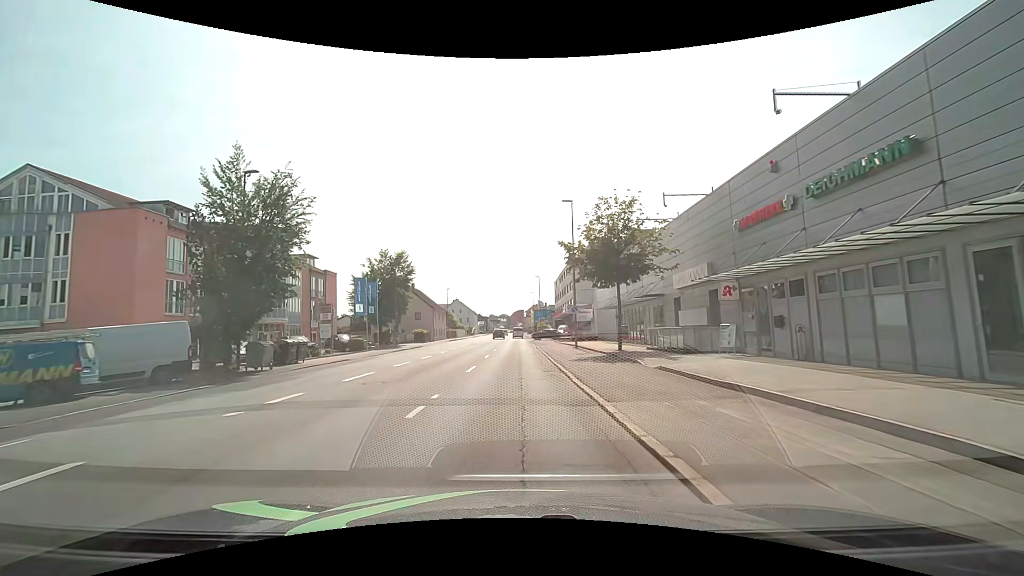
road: tertiary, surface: asphalt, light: Day
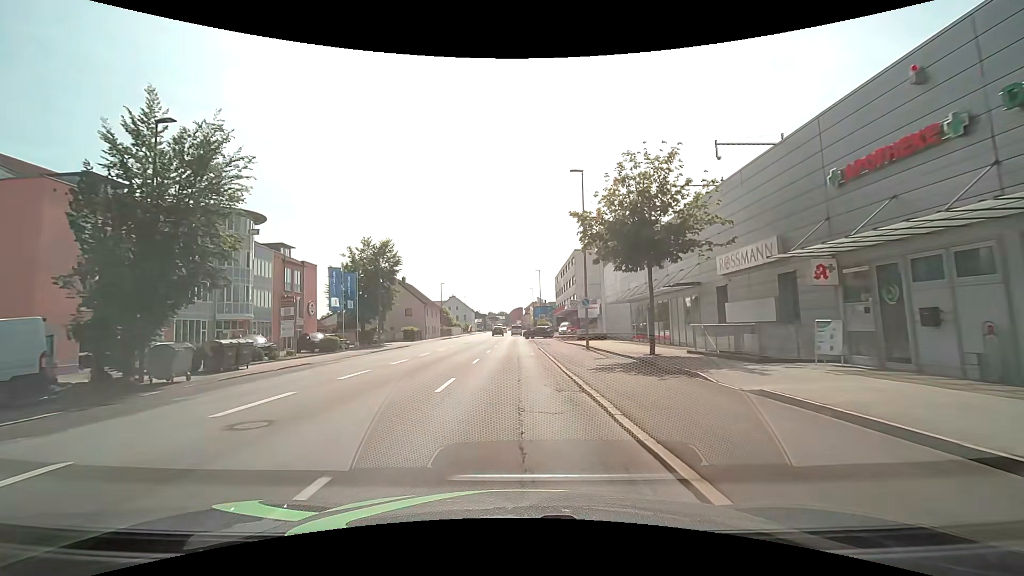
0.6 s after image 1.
(0.0, +6.4) m; 0°
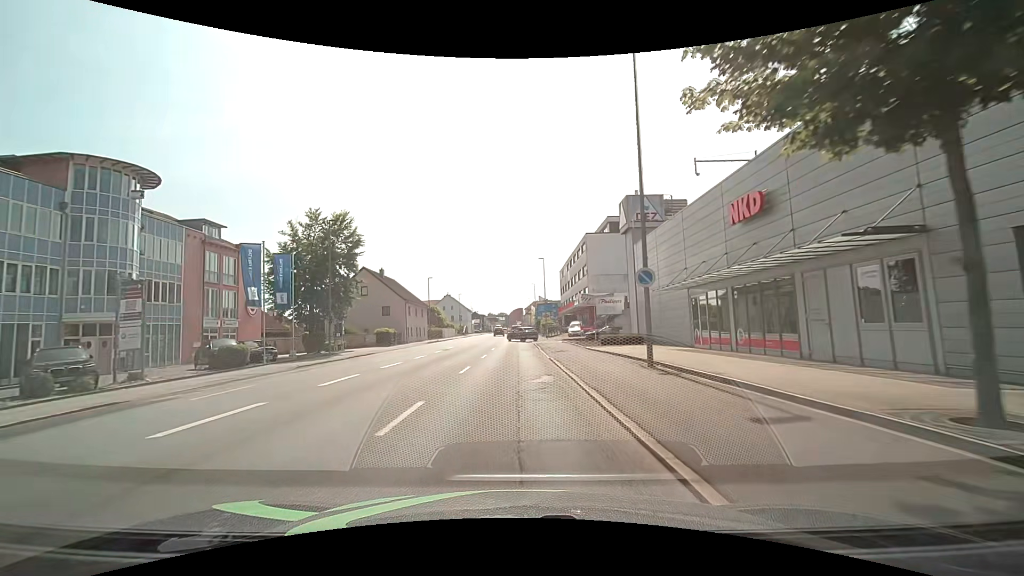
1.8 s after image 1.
(0.0, +13.5) m; 0°
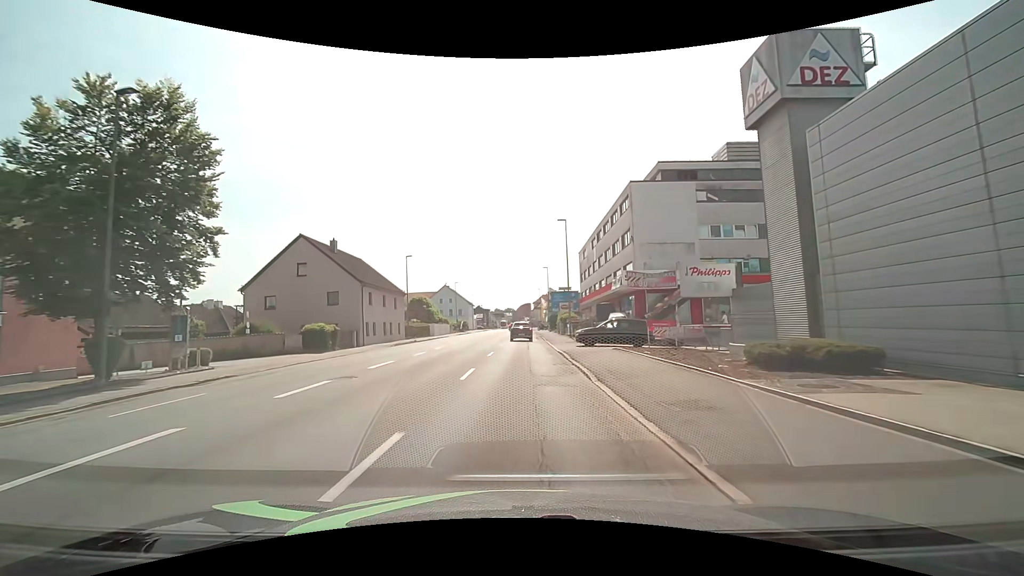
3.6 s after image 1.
(-0.3, +21.2) m; -1°
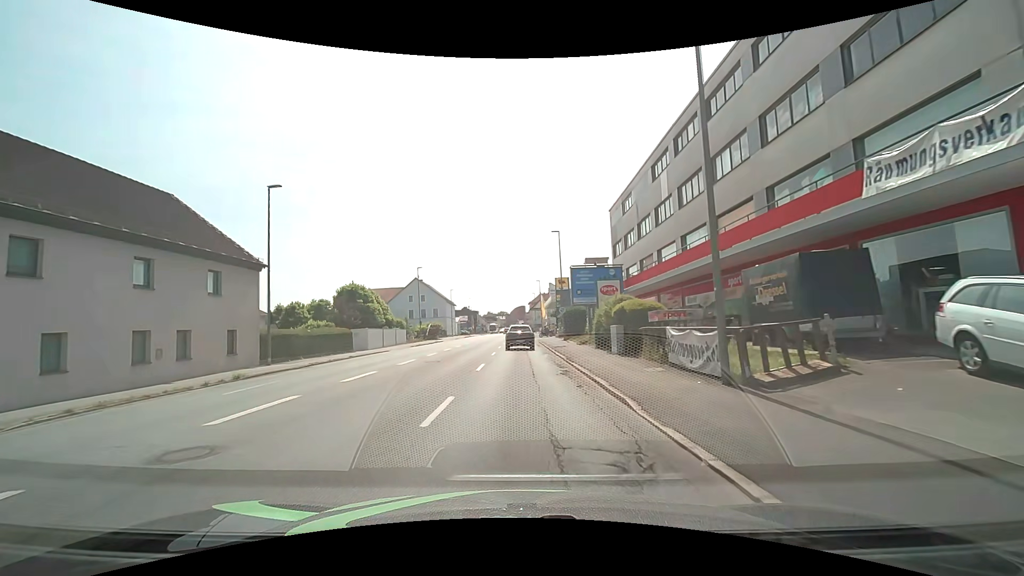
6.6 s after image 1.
(+0.1, +32.3) m; 0°
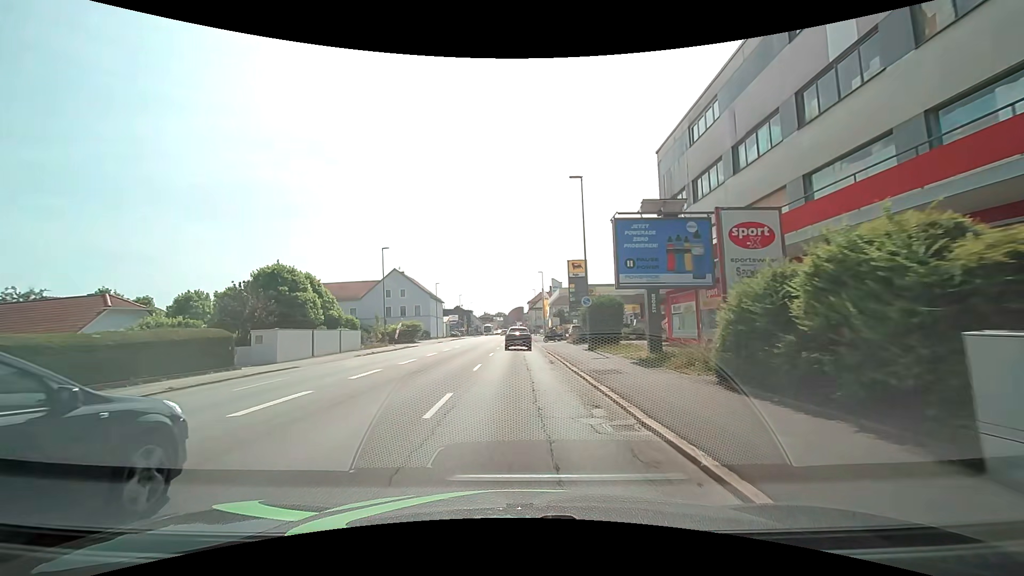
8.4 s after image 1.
(+0.1, +17.3) m; 0°
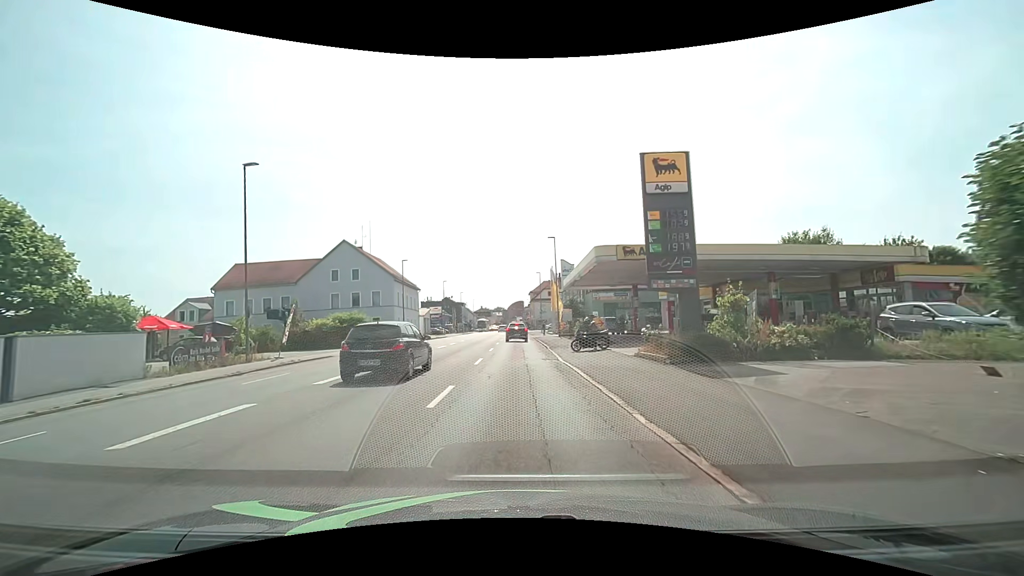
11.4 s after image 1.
(+0.1, +26.1) m; 0°
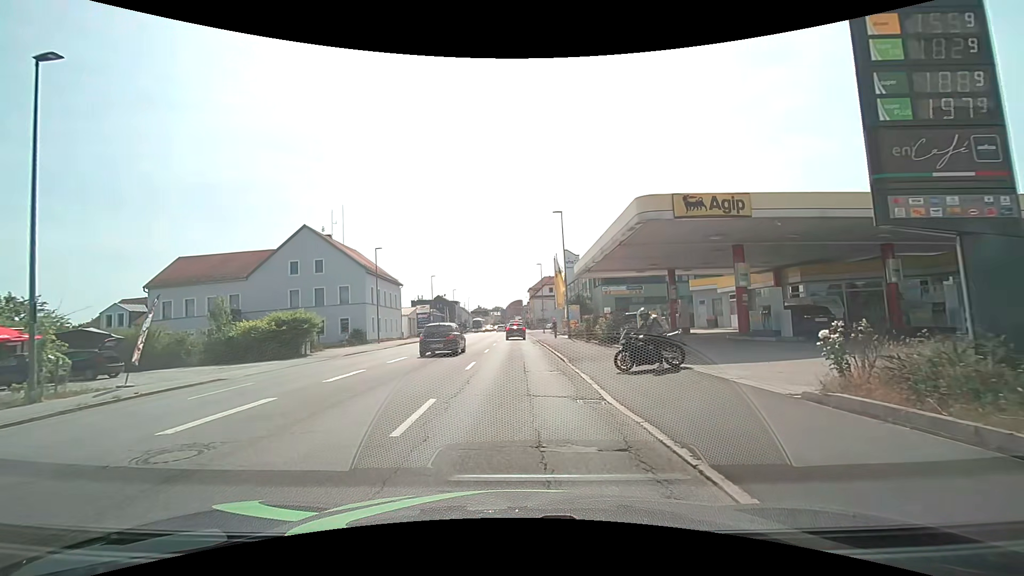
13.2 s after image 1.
(+0.1, +10.8) m; 0°
